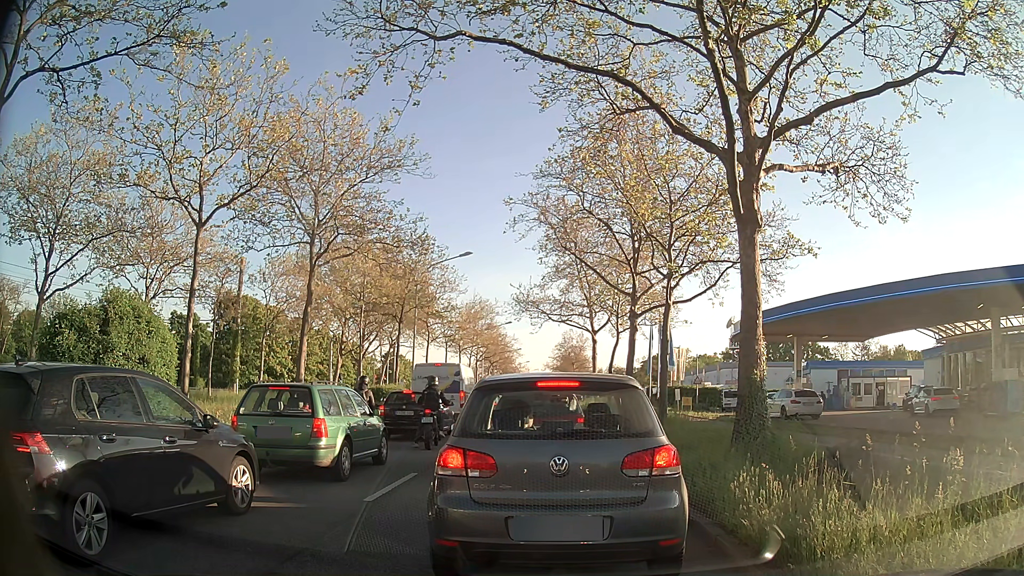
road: primary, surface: asphalt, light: Day
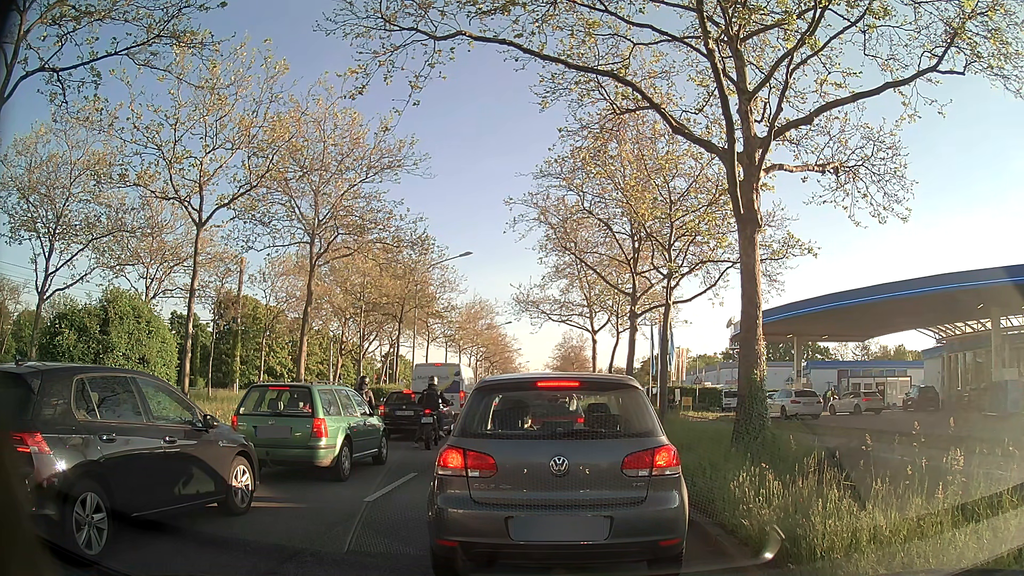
(0.0, 0.0) m; 0°
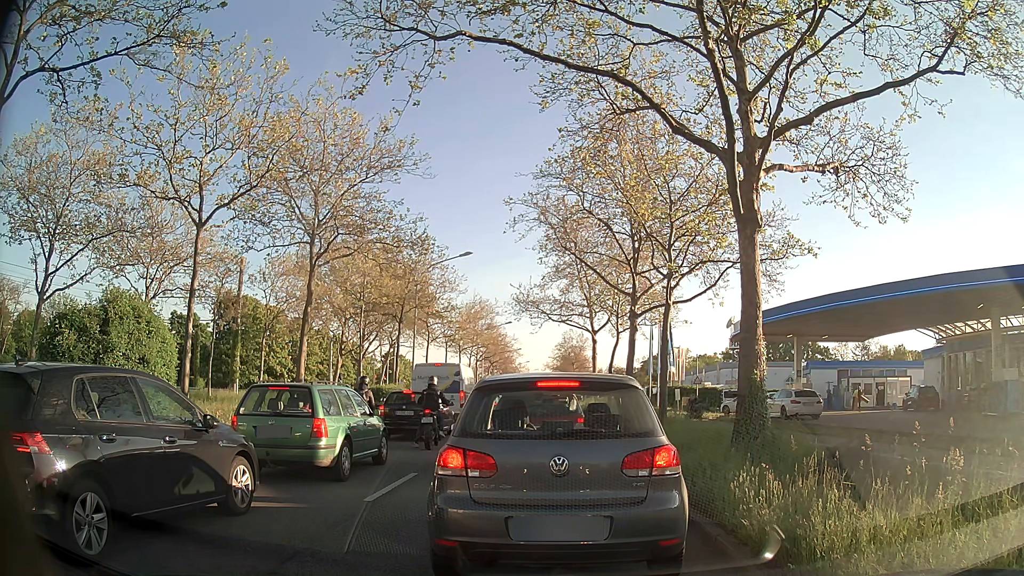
(0.0, 0.0) m; 0°
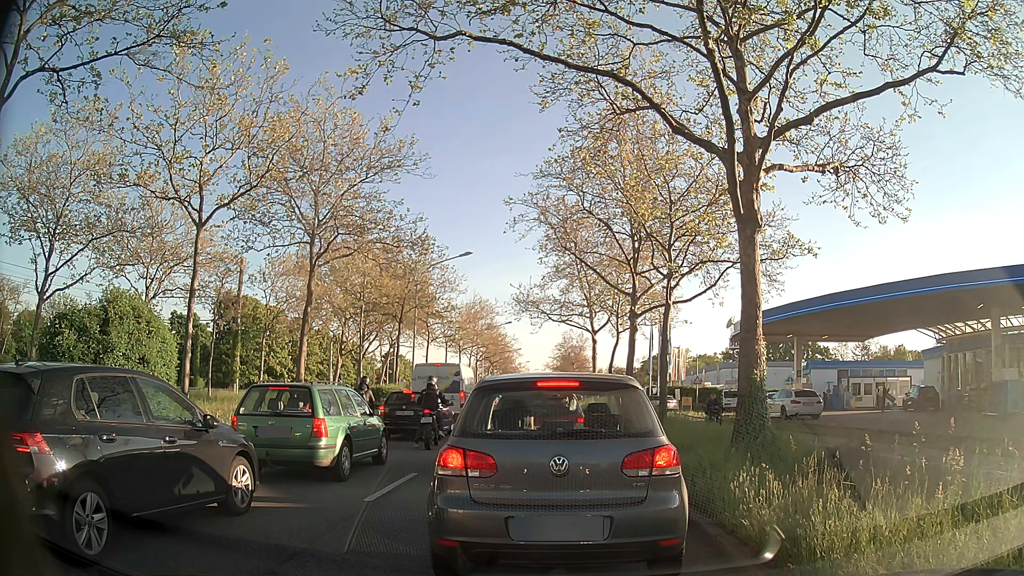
(0.0, 0.0) m; 0°
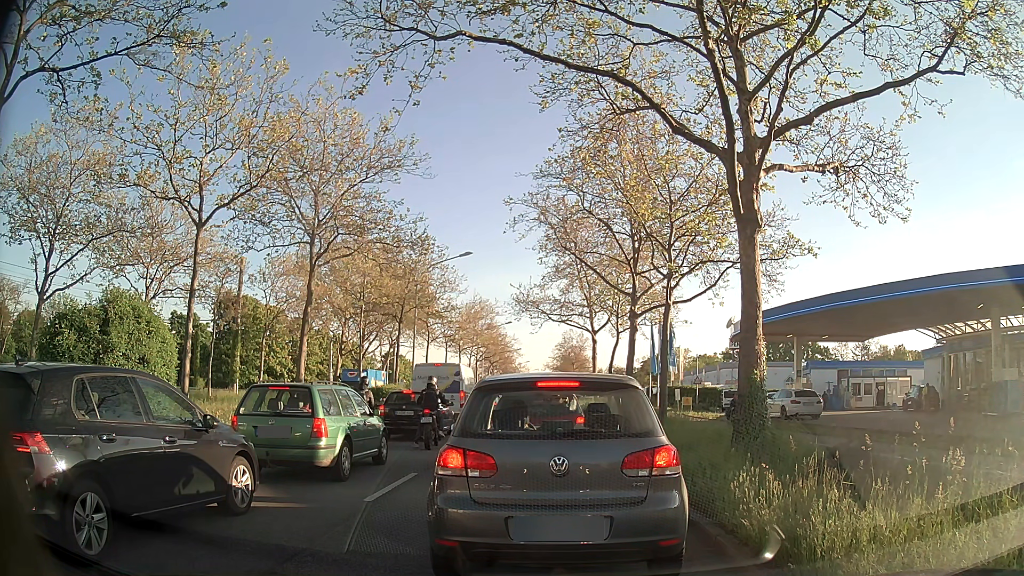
(0.0, 0.0) m; 0°
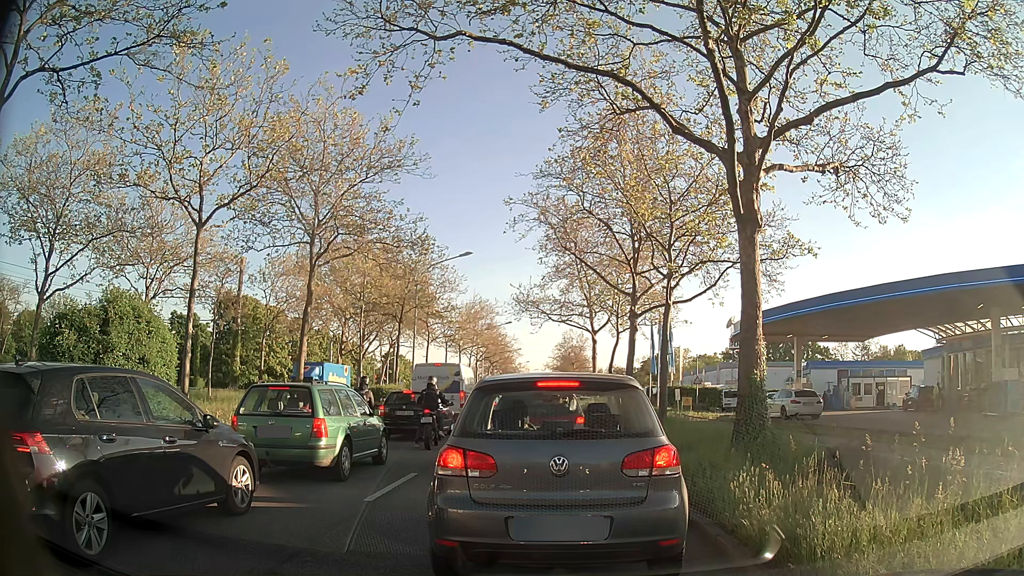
(0.0, 0.0) m; 0°
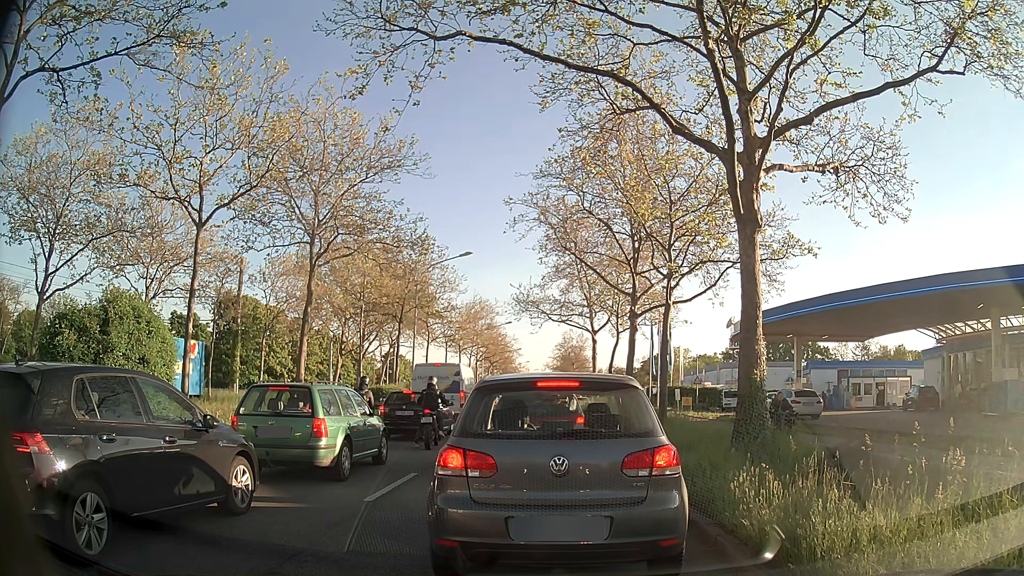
(0.0, 0.0) m; 0°
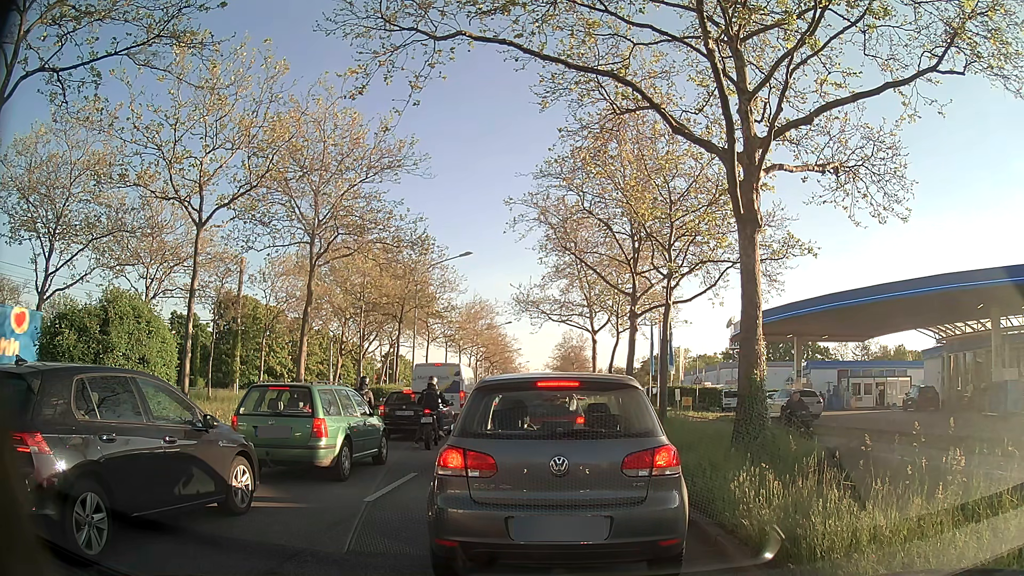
(0.0, 0.0) m; 0°
